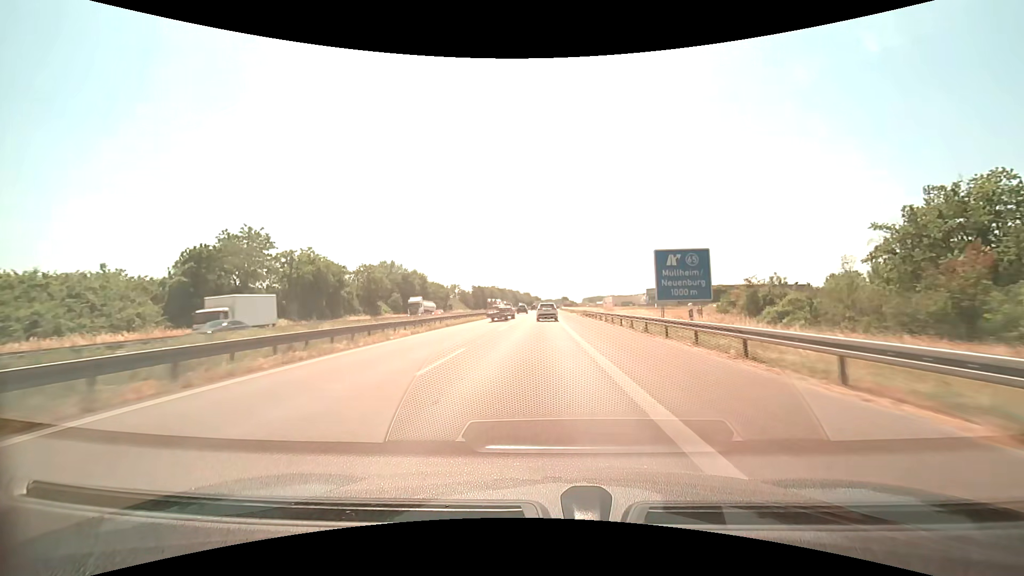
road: motorway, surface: asphalt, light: Day
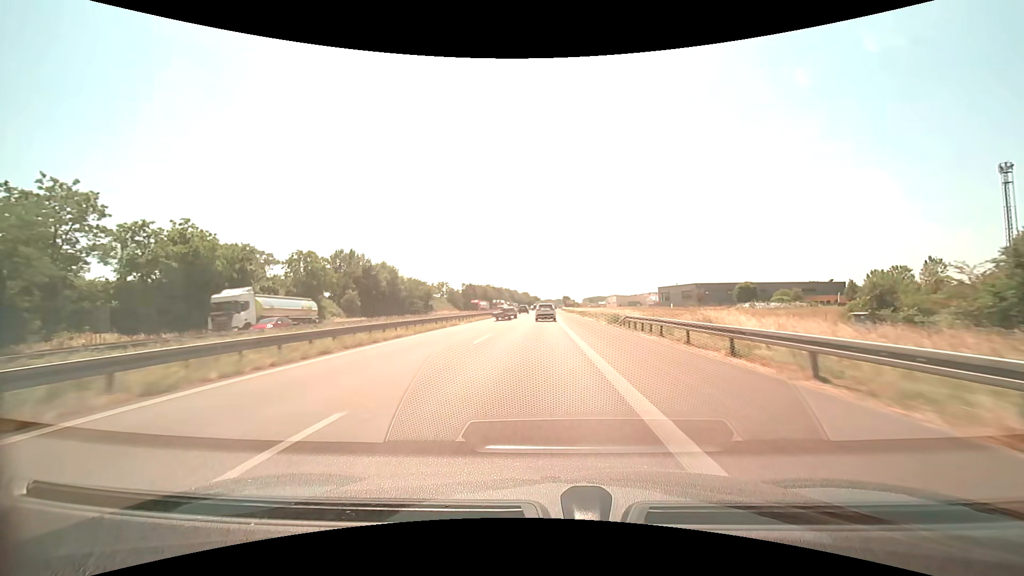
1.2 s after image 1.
(+0.1, +27.5) m; 0°
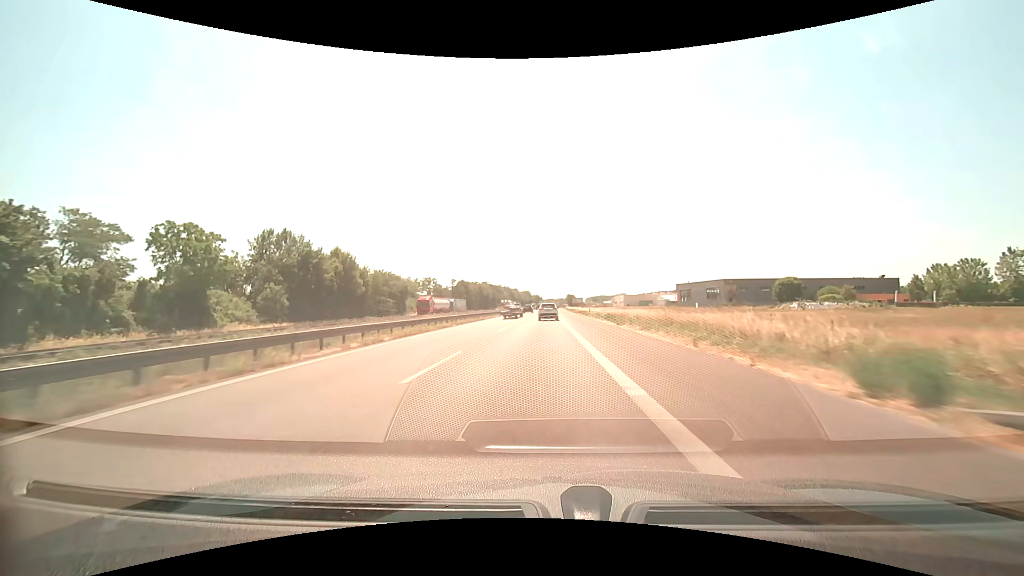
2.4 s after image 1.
(0.0, +27.6) m; 0°
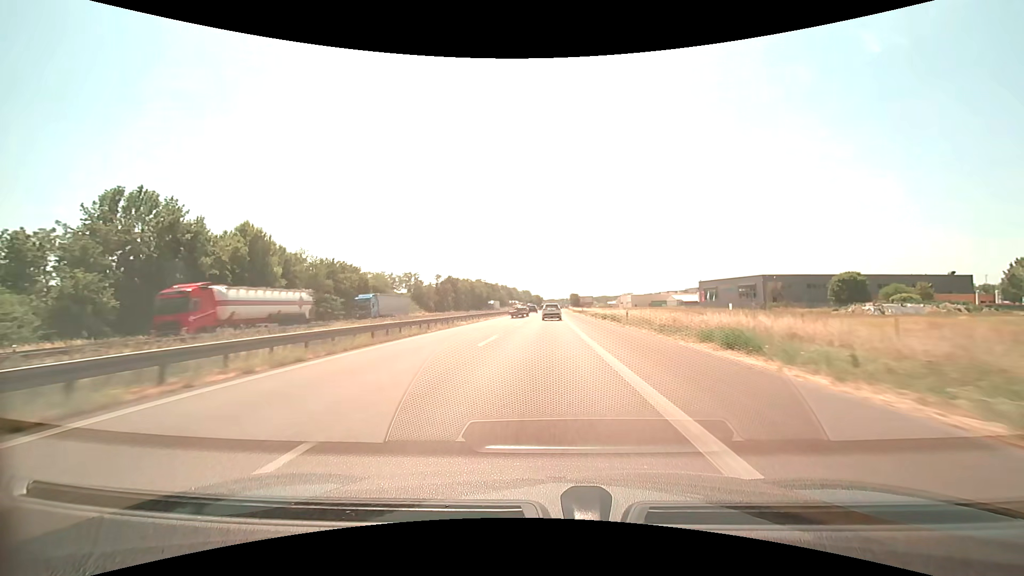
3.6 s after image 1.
(0.0, +27.8) m; 0°
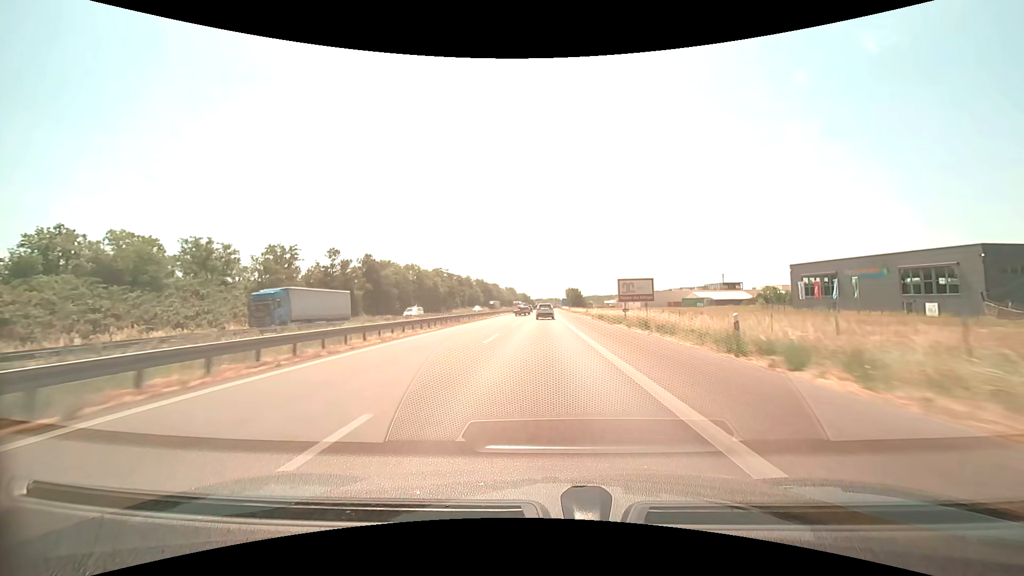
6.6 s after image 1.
(+0.7, +70.8) m; +1°
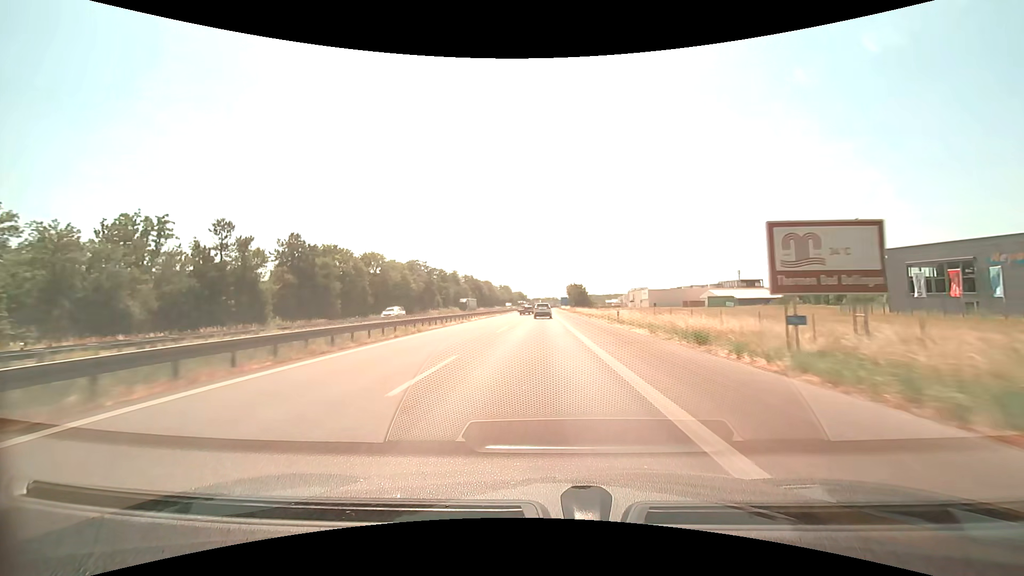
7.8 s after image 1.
(+0.1, +28.8) m; 0°
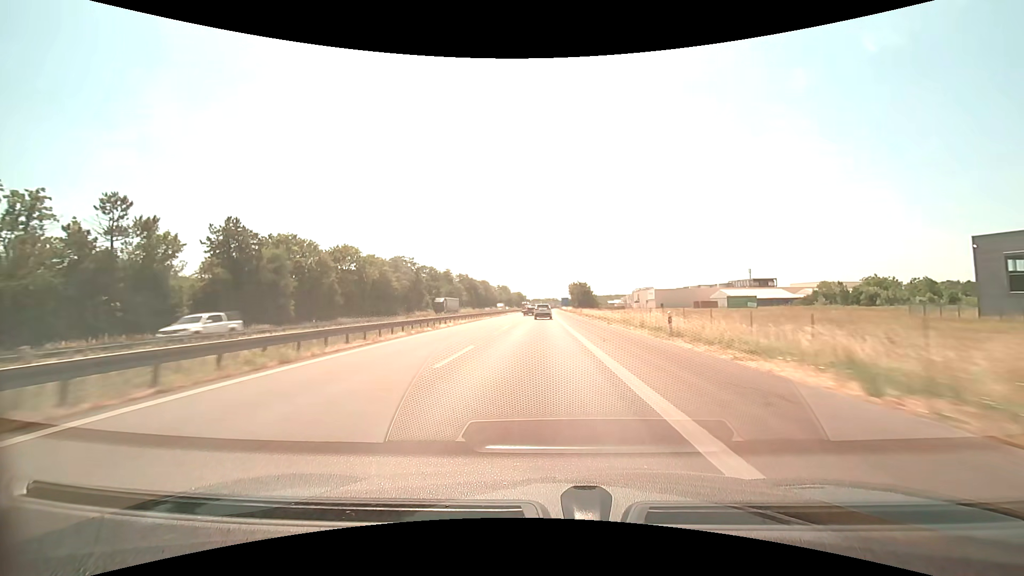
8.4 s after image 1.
(0.0, +14.5) m; 0°
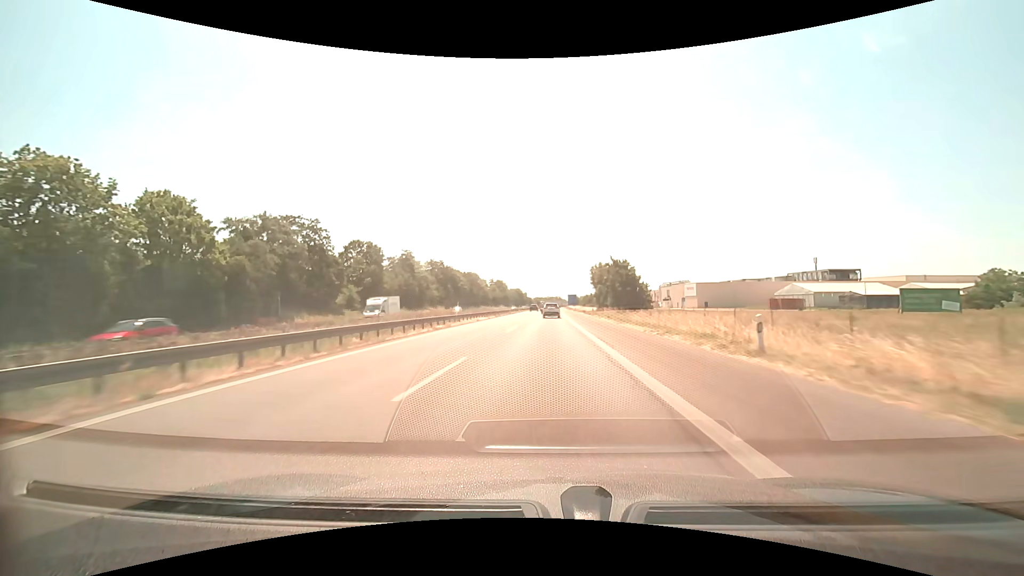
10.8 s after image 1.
(-0.3, +57.9) m; 0°
(0, +10) (0, +20) (0, +30) (0, +40) (0, +50) (0, +60) (0, +70) (+1, +80) (+1, +90) (+1, +100) m
